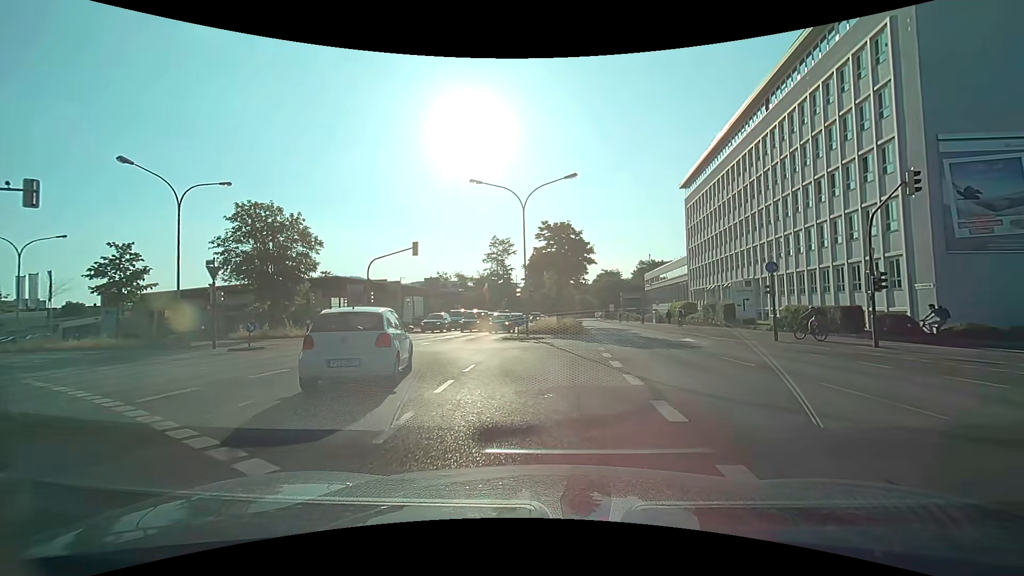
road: primary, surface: asphalt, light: Day
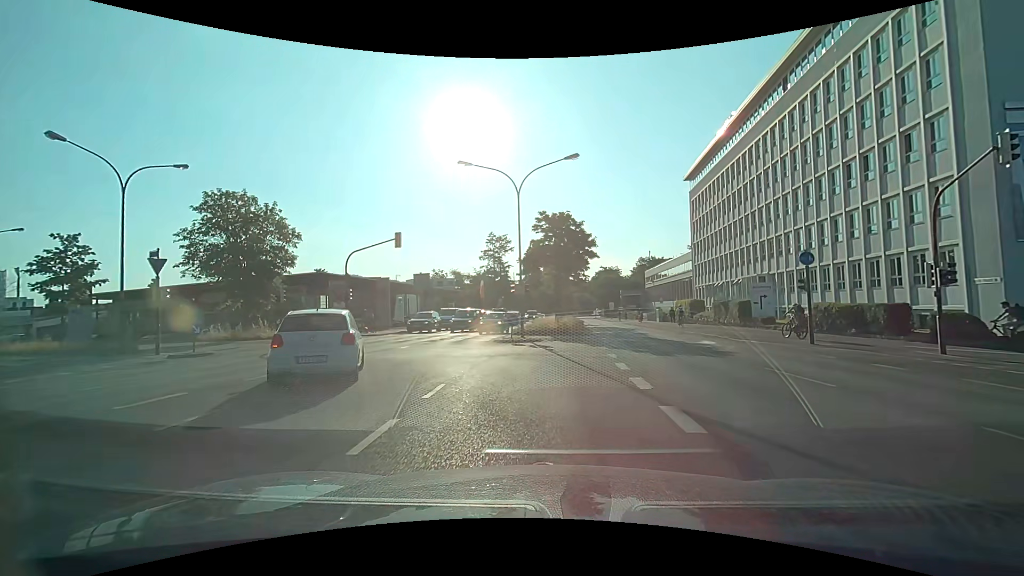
(0.0, +3.6) m; -1°
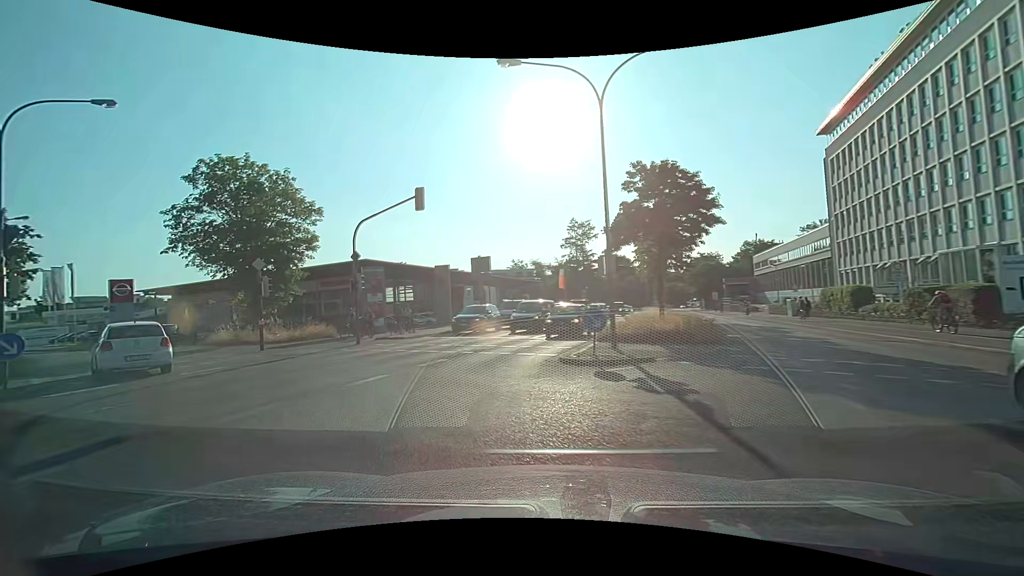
(-0.2, +11.1) m; -9°
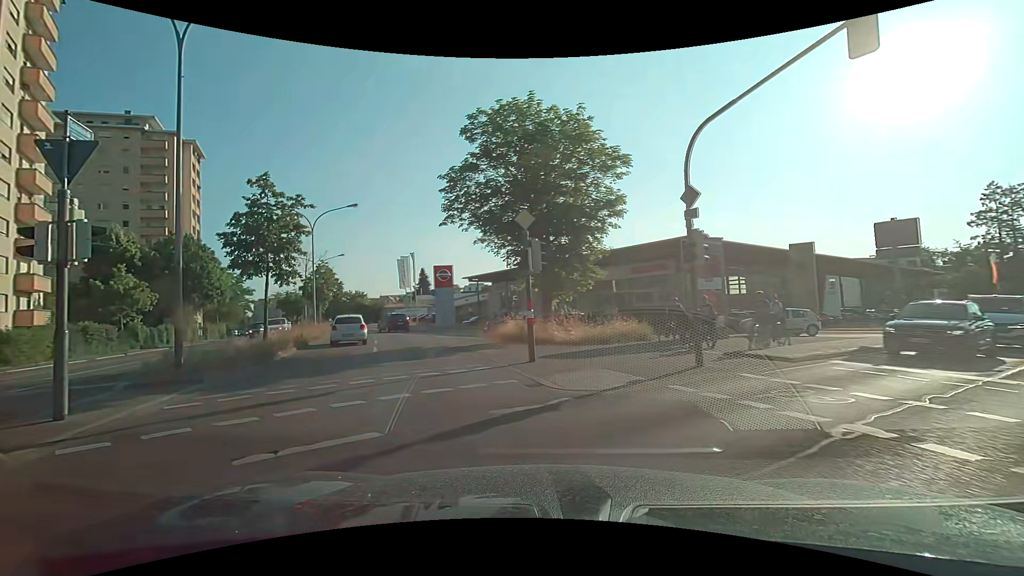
(-3.6, +10.9) m; -34°
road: secondary
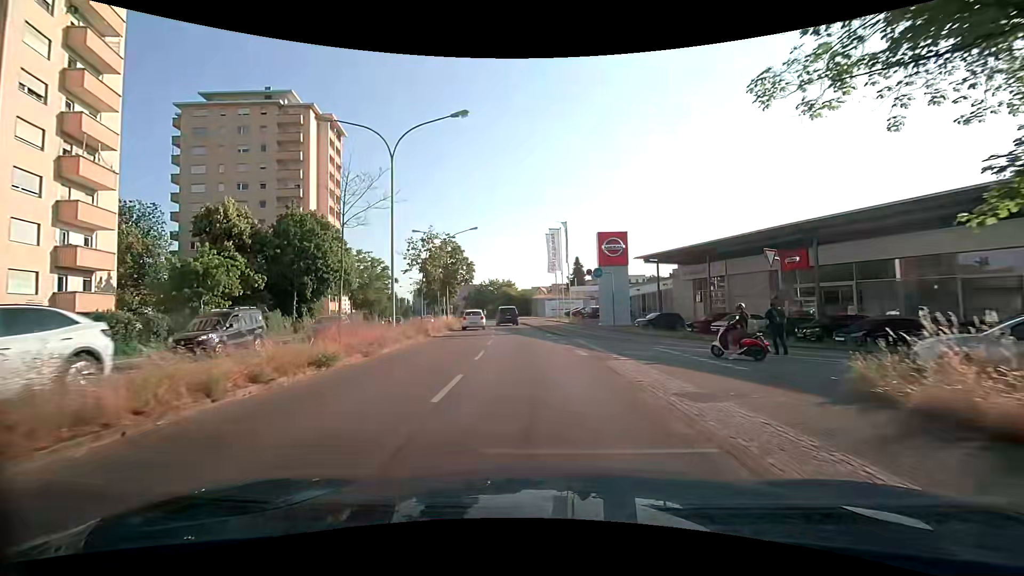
(-4.4, +18.2) m; -18°
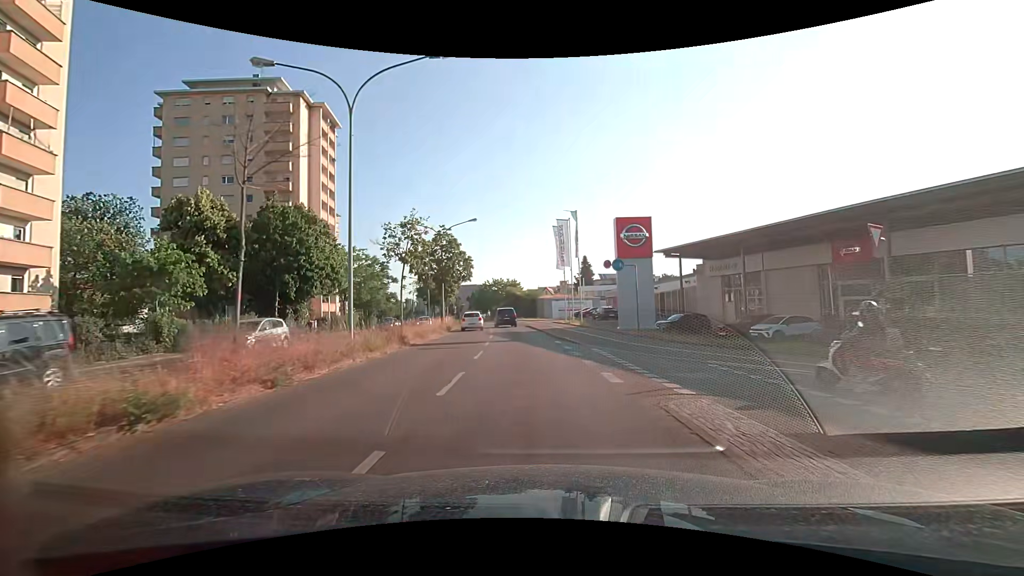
(0.0, +5.4) m; -1°
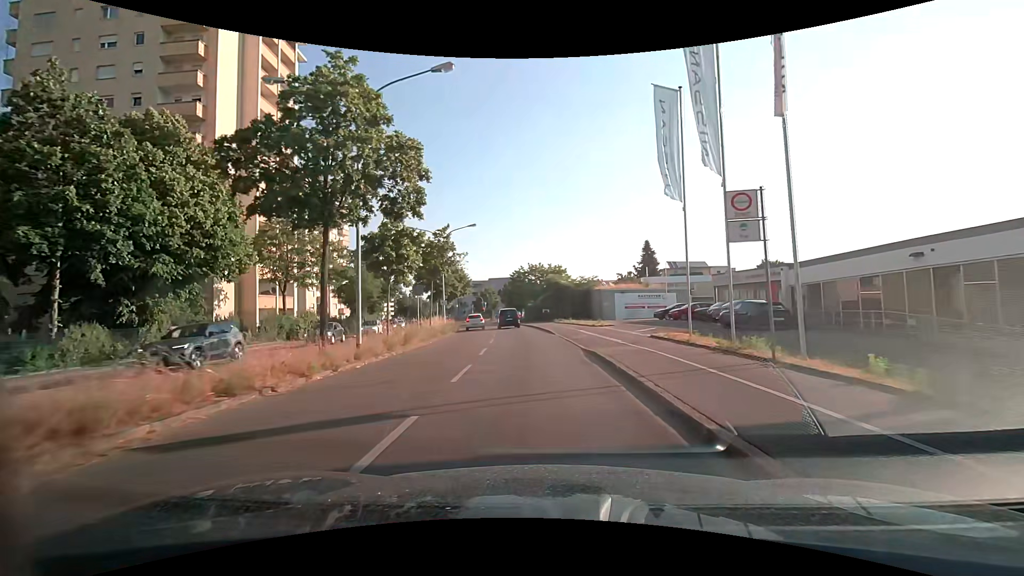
(-1.4, +28.7) m; -5°
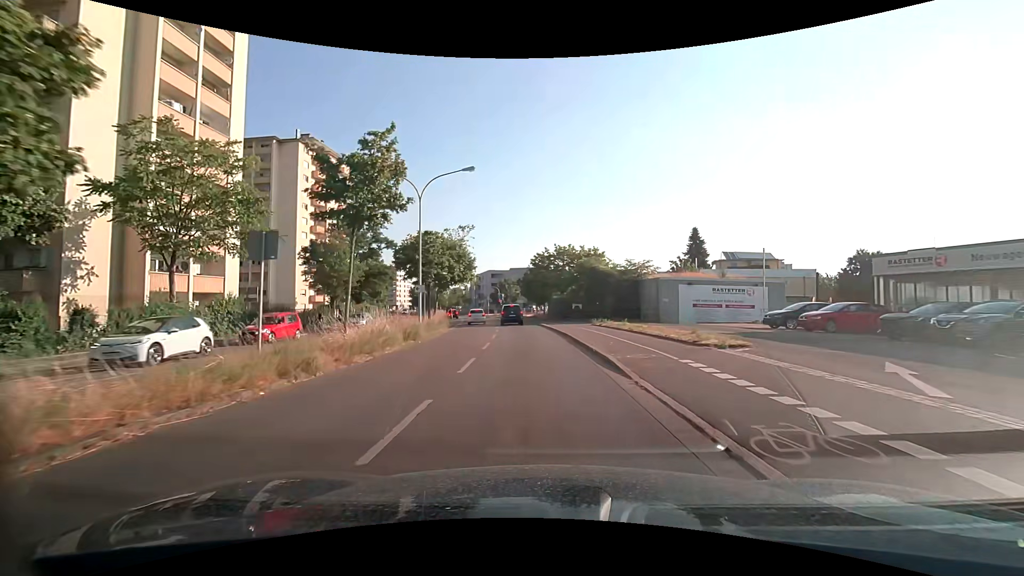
(-0.4, +17.2) m; -3°
(0, +10) (-1, +20) (-1, +30) (-2, +40) (-3, +50) (-4, +60) (-6, +70) (-8, +80) (-10, +89) (-12, +99) m
